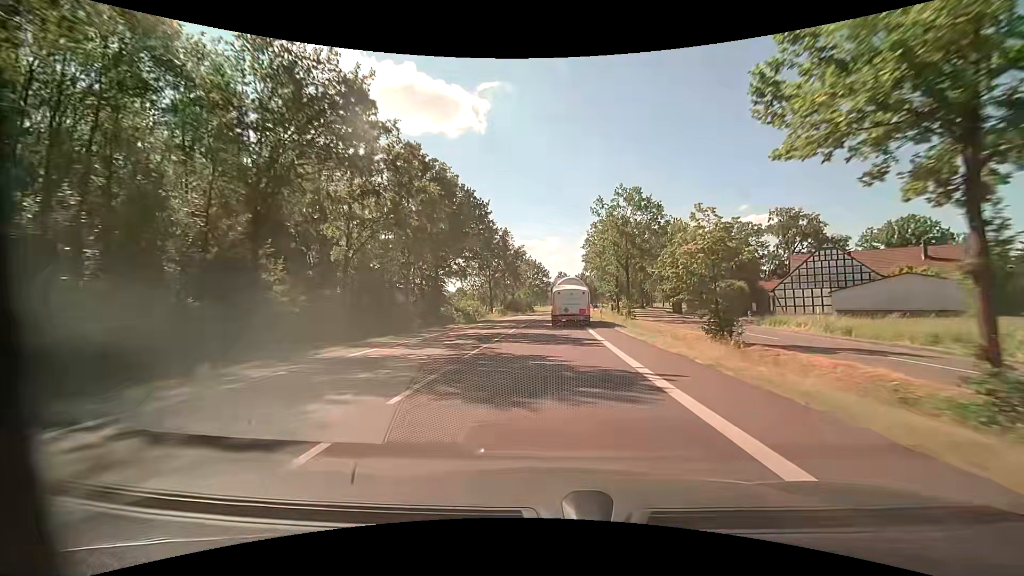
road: primary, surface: asphalt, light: Day
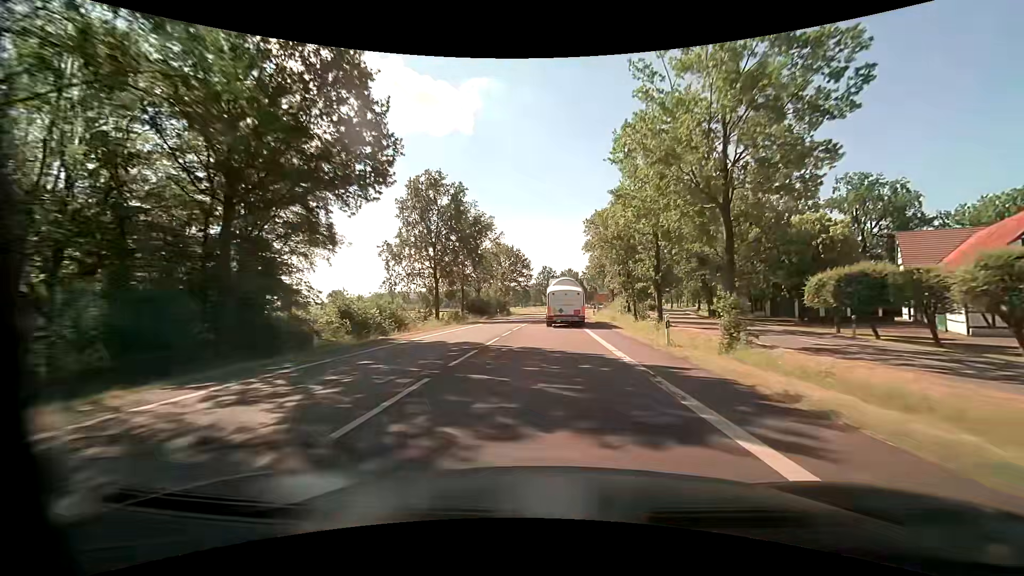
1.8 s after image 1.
(+0.5, +31.7) m; +2°
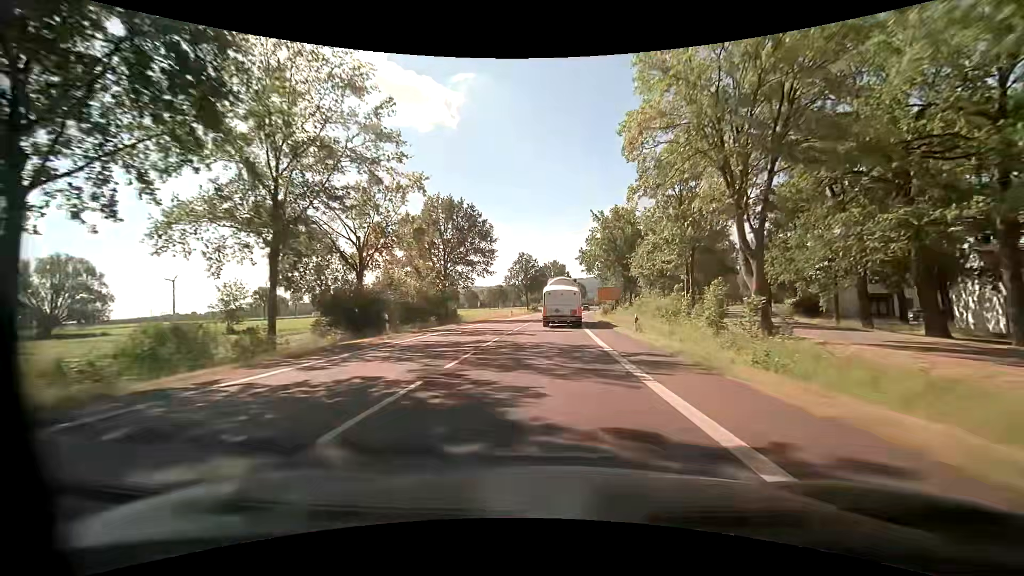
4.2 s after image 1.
(+0.8, +42.0) m; +2°
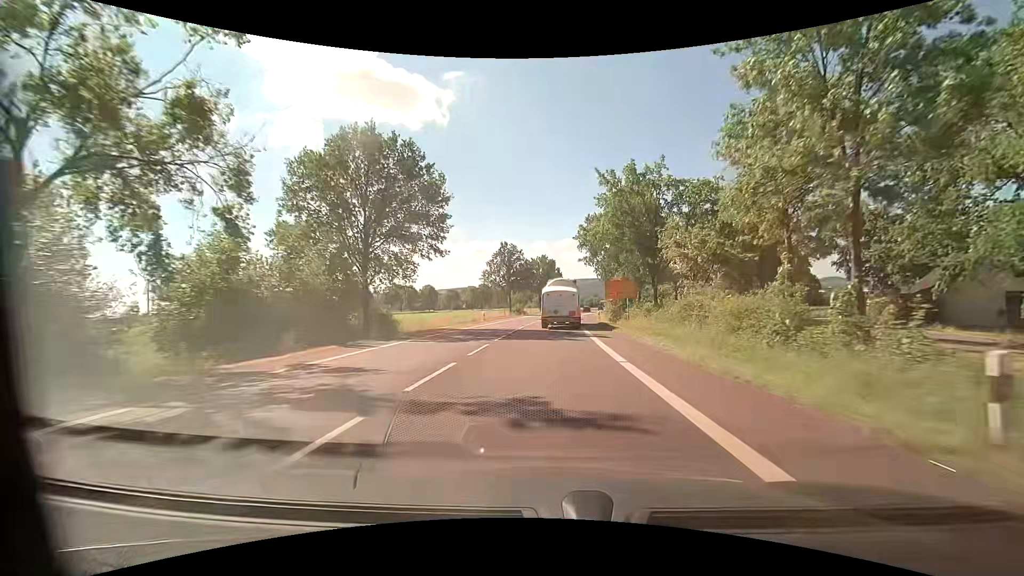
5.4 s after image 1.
(+0.2, +20.9) m; +1°
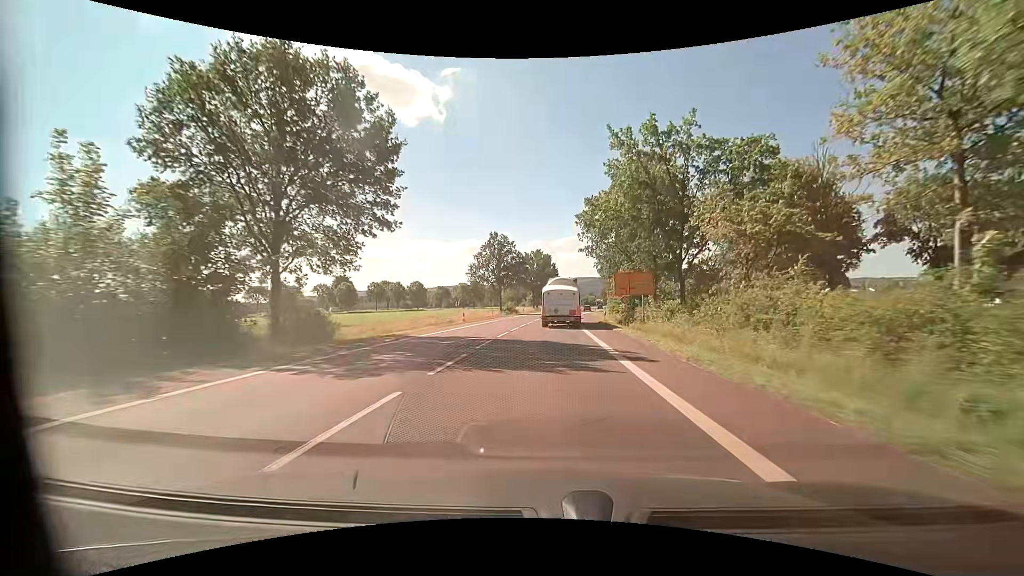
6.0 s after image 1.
(0.0, +10.4) m; 0°
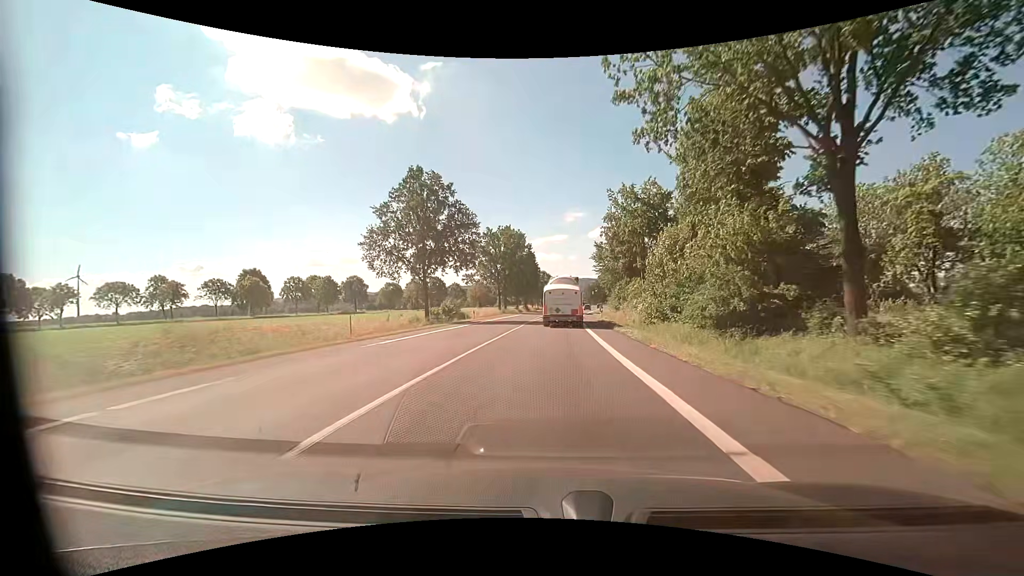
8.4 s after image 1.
(+1.0, +41.4) m; +3°
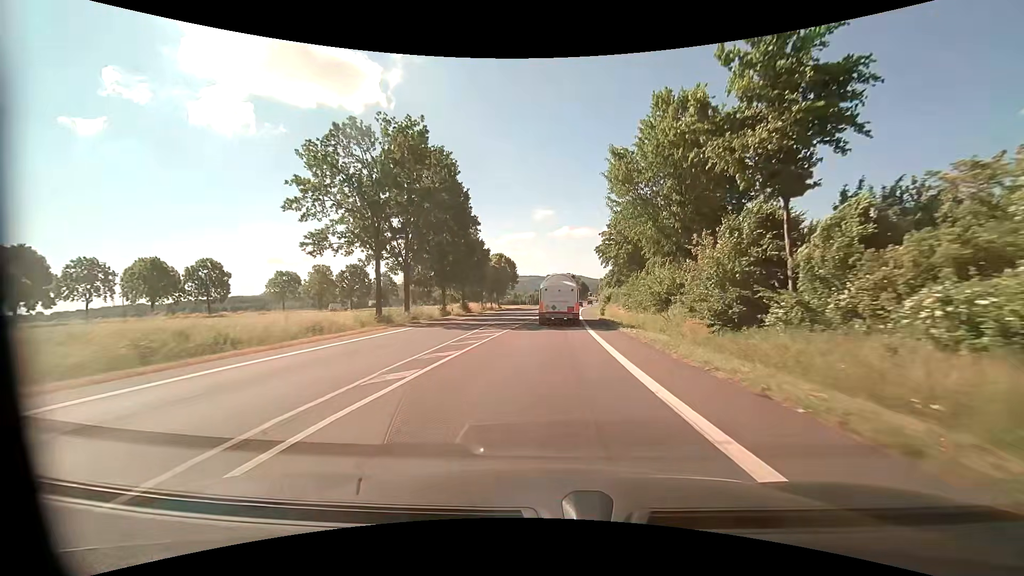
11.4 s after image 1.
(+1.5, +51.1) m; +4°
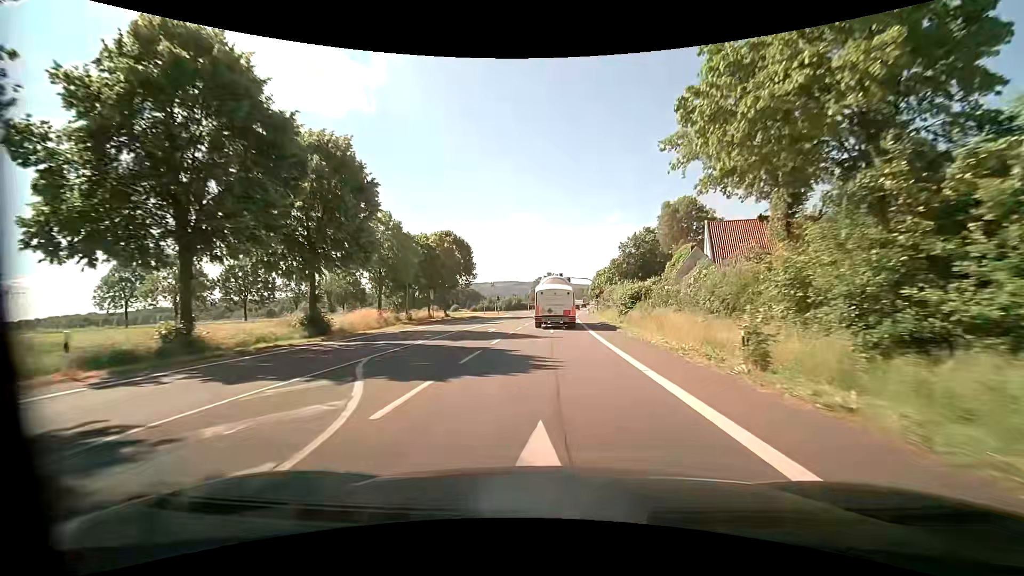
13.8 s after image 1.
(+0.8, +40.5) m; +2°
(0, +10) (0, +20) (0, +30) (+1, +40) (+1, +50) (+1, +60) (+2, +70) (+2, +80) (+3, +90) (+4, +100) m
